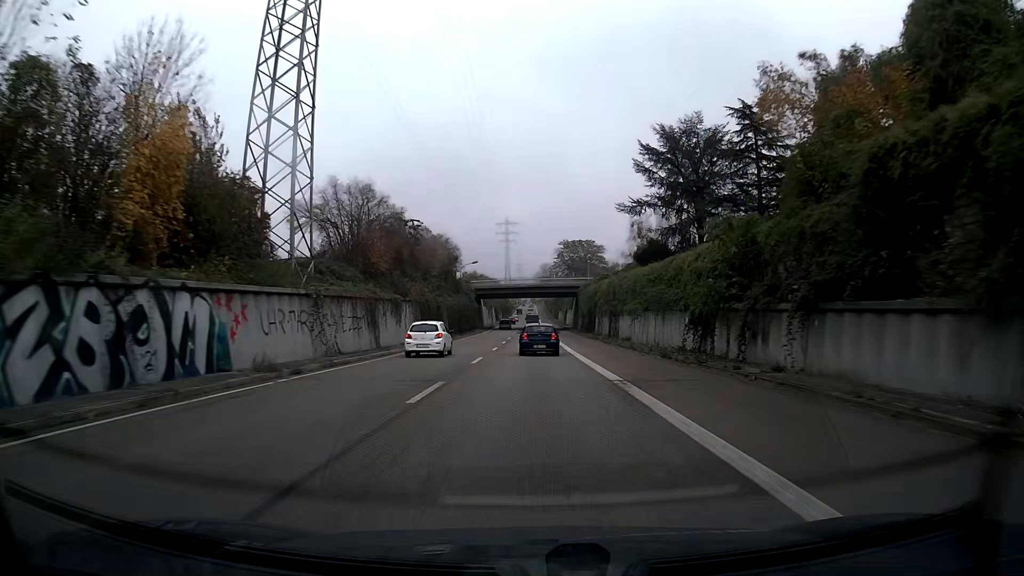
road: trunk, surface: asphalt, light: Day
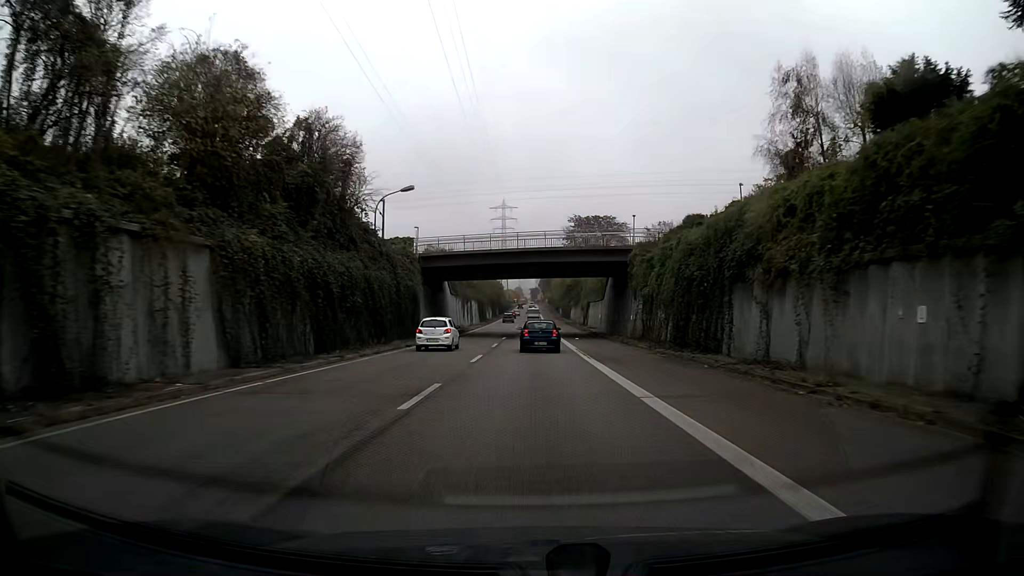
(0.0, +49.2) m; 0°
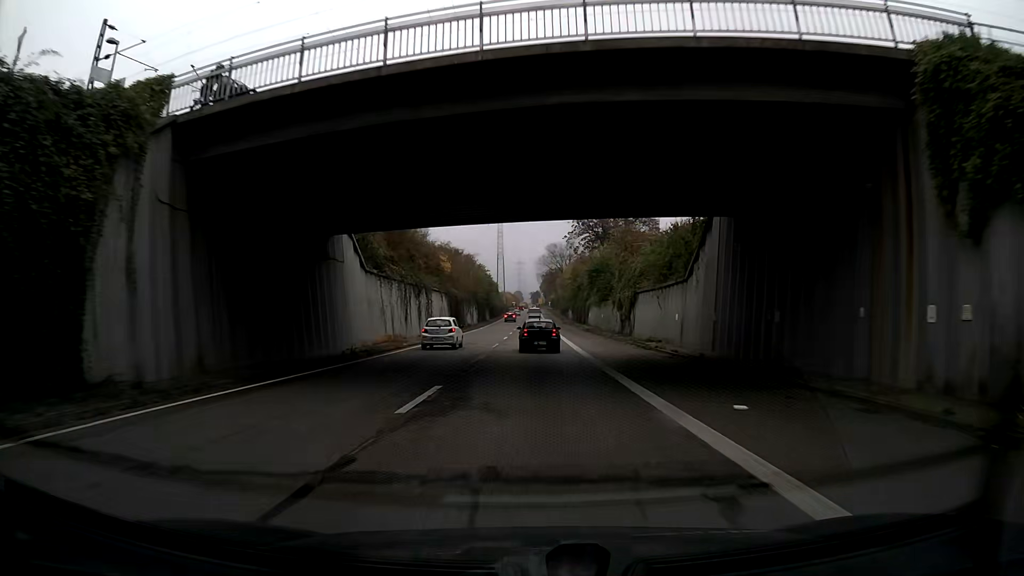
(0.0, +36.8) m; 0°
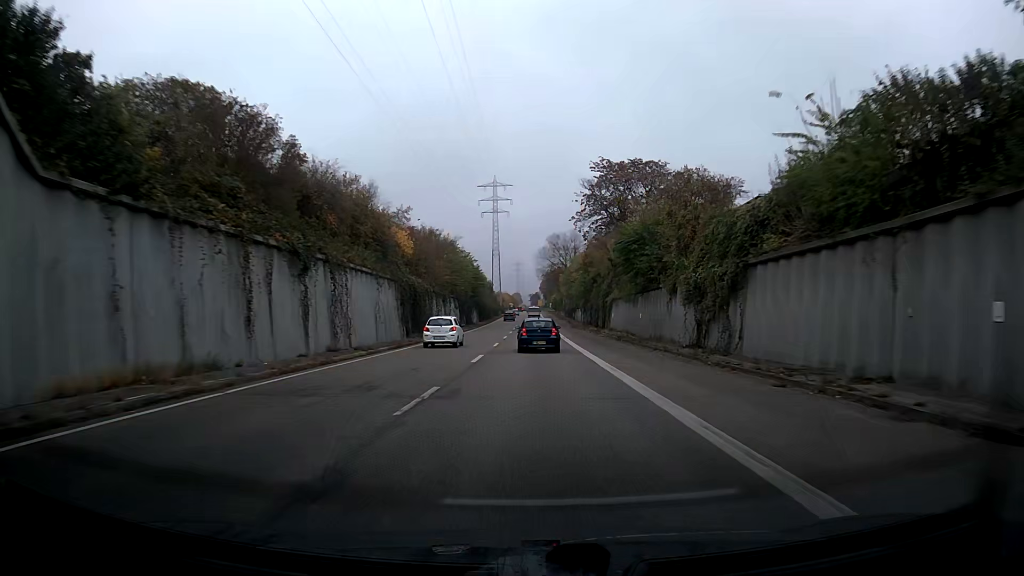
(+0.1, +24.3) m; +1°
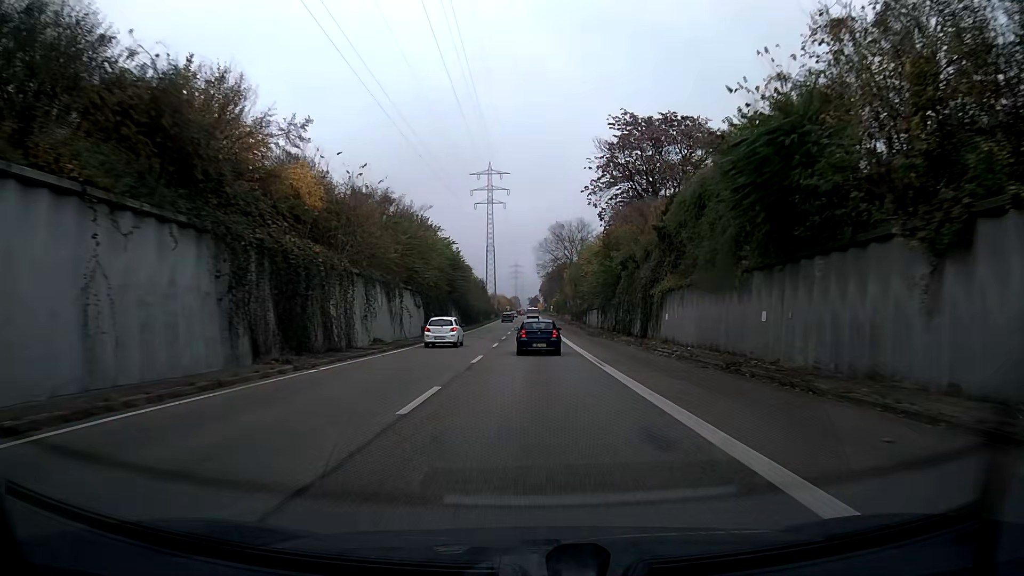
(-0.1, +23.9) m; 0°
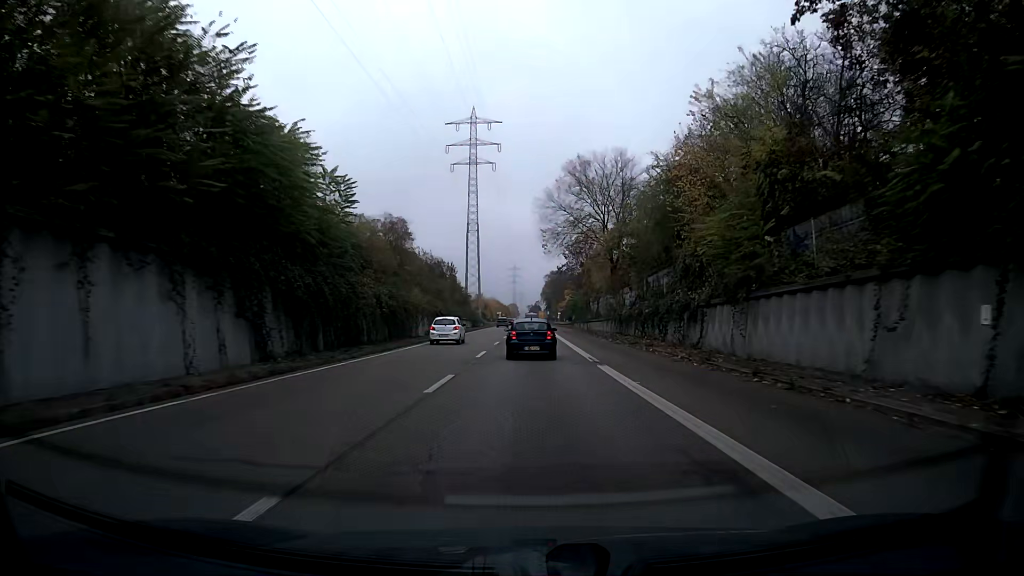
(0.0, +57.2) m; 0°
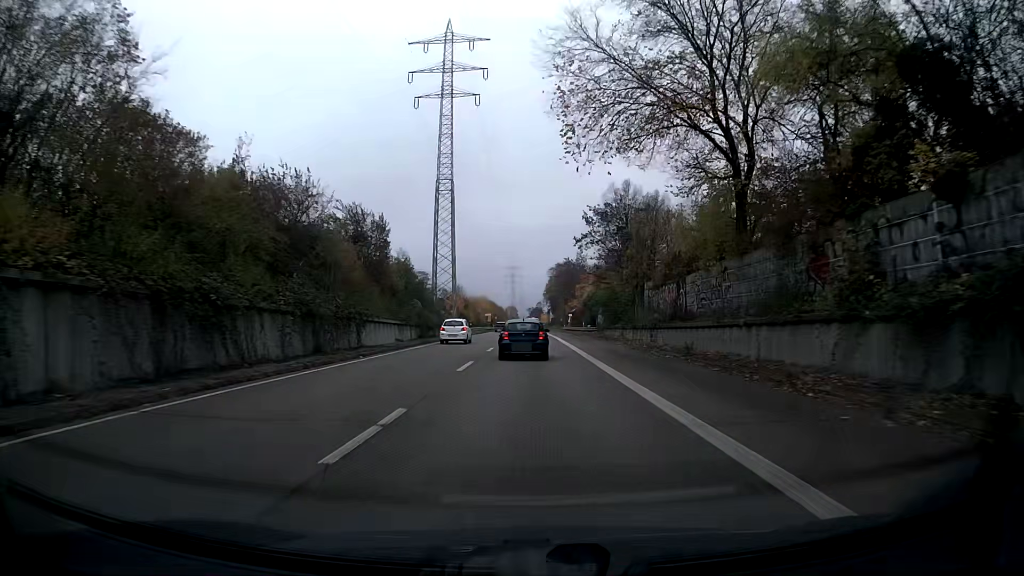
(0.0, +42.5) m; 0°
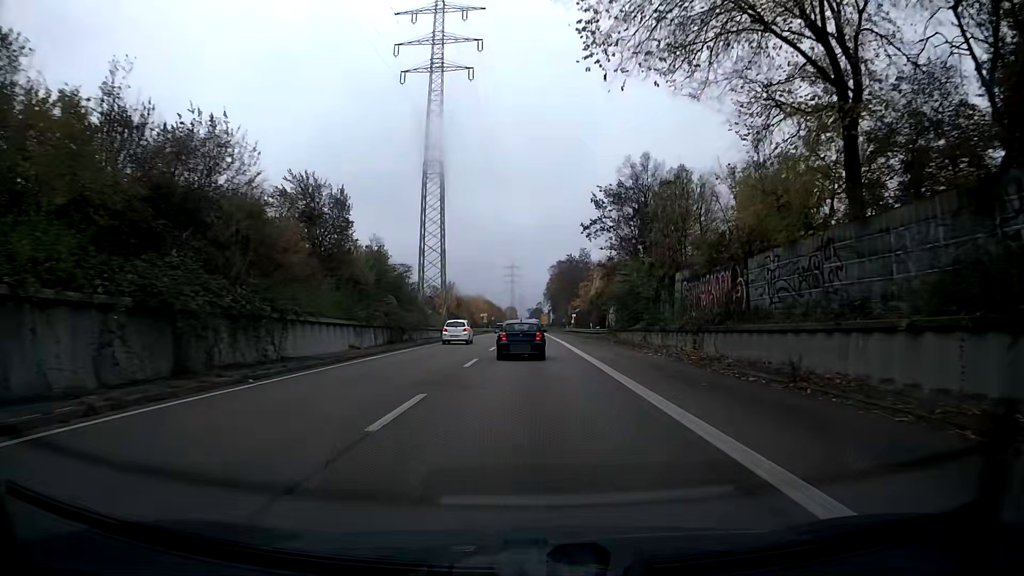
(0.0, +10.1) m; 0°
(0, +10) (0, +20) (0, +30) (0, +40) (0, +50) (0, +60) (0, +70) (0, +80) (0, +90) (0, +100) m
